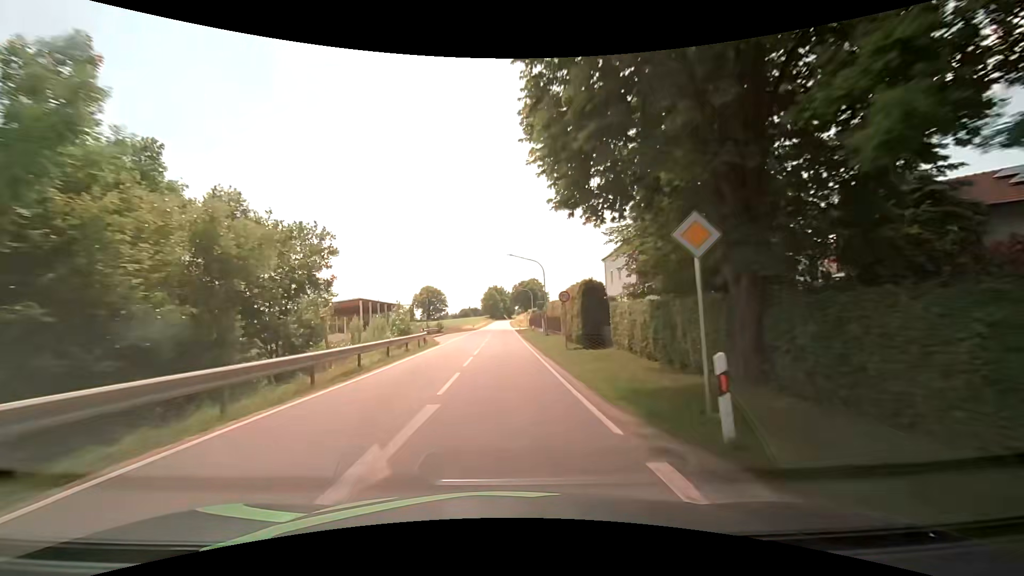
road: secondary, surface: asphalt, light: Day
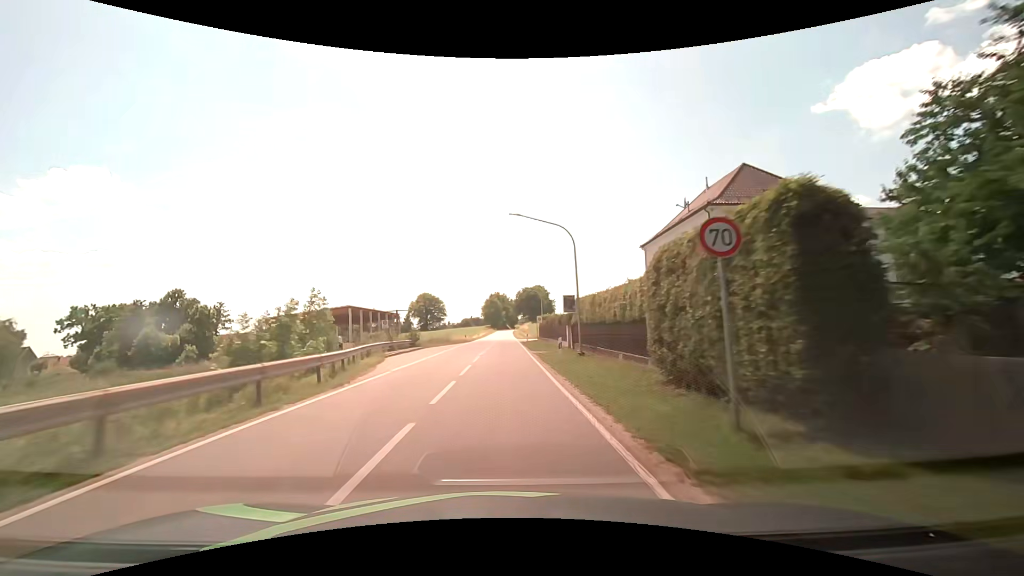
(-0.1, +18.7) m; 0°
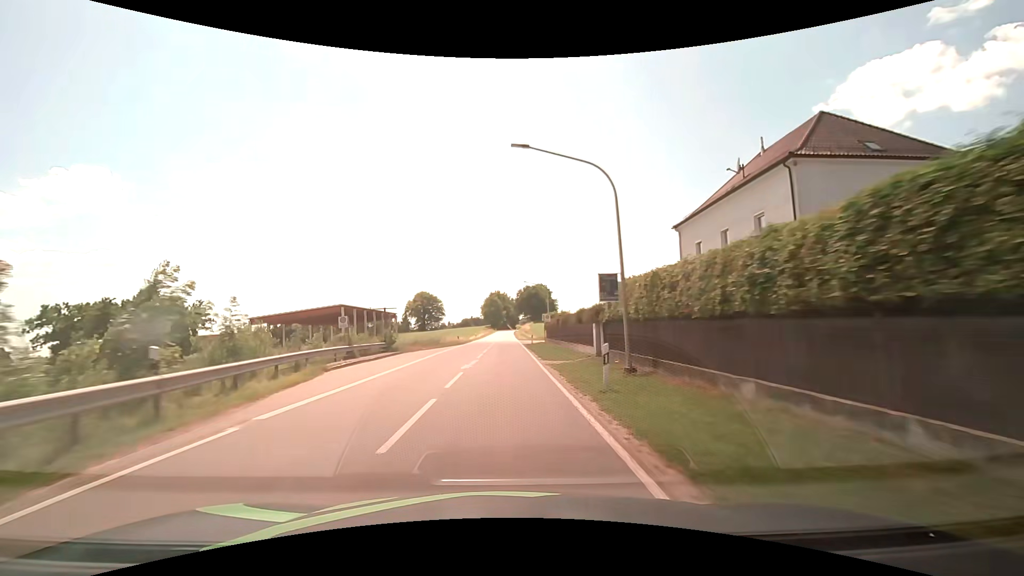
(0.0, +9.6) m; 0°
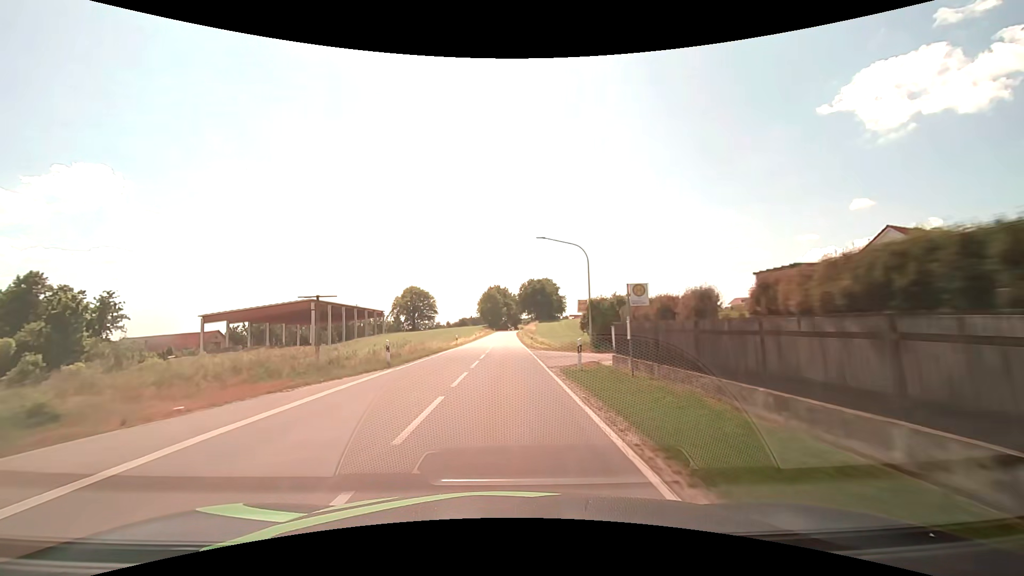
(-0.1, +29.7) m; 0°
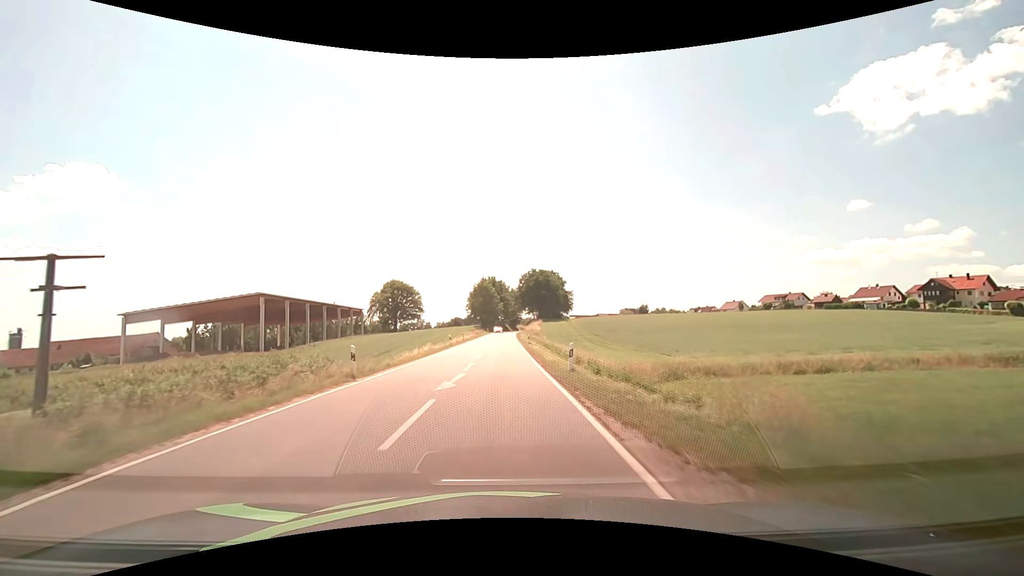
(+0.1, +30.6) m; 0°
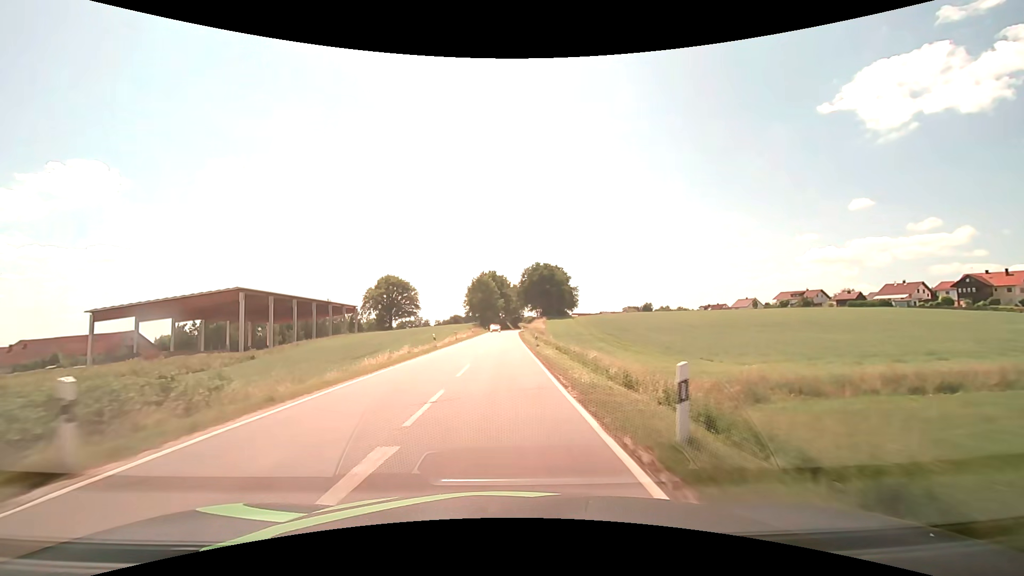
(0.0, +10.3) m; 0°
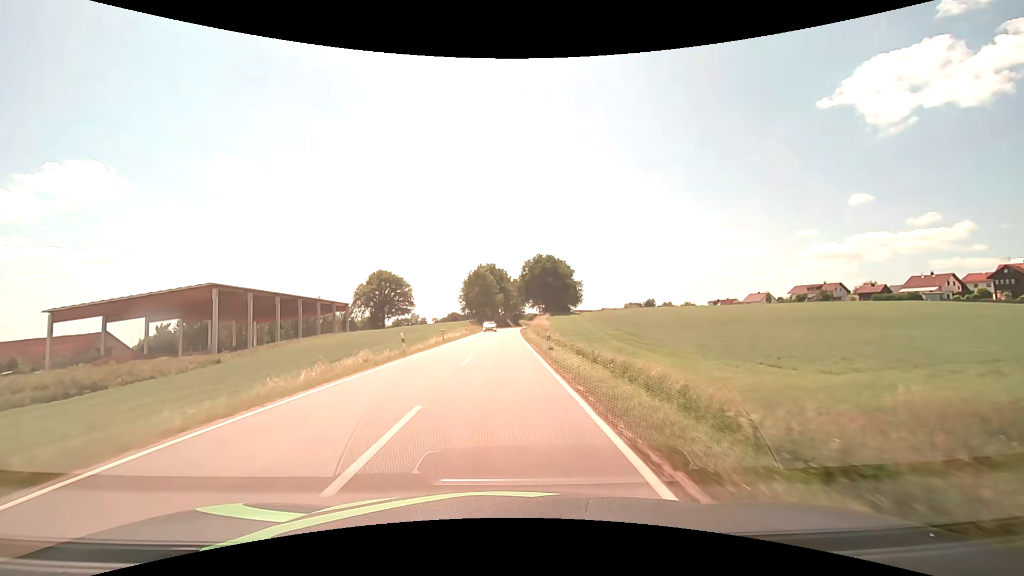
(0.0, +10.4) m; 0°
